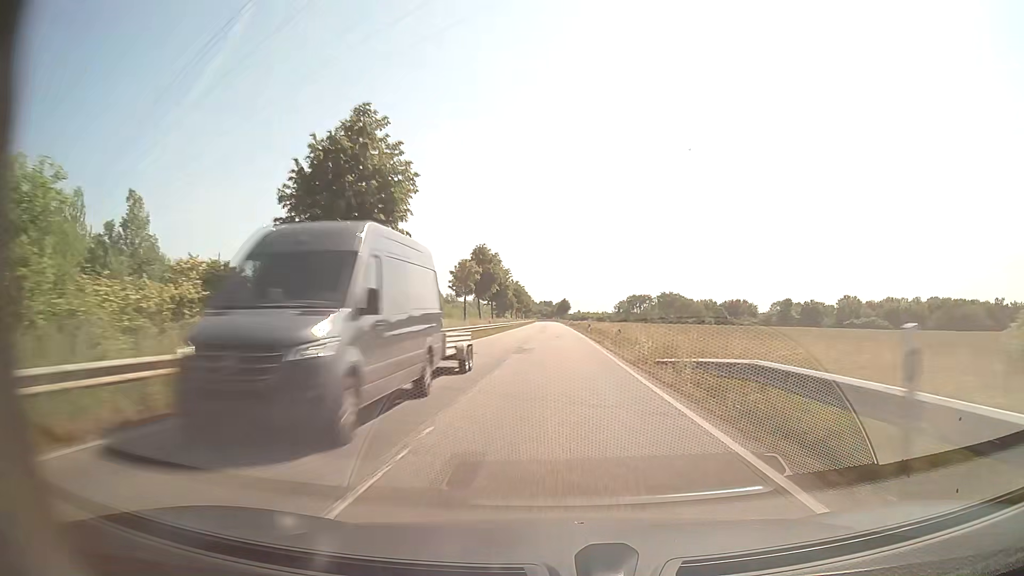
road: secondary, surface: asphalt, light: Day
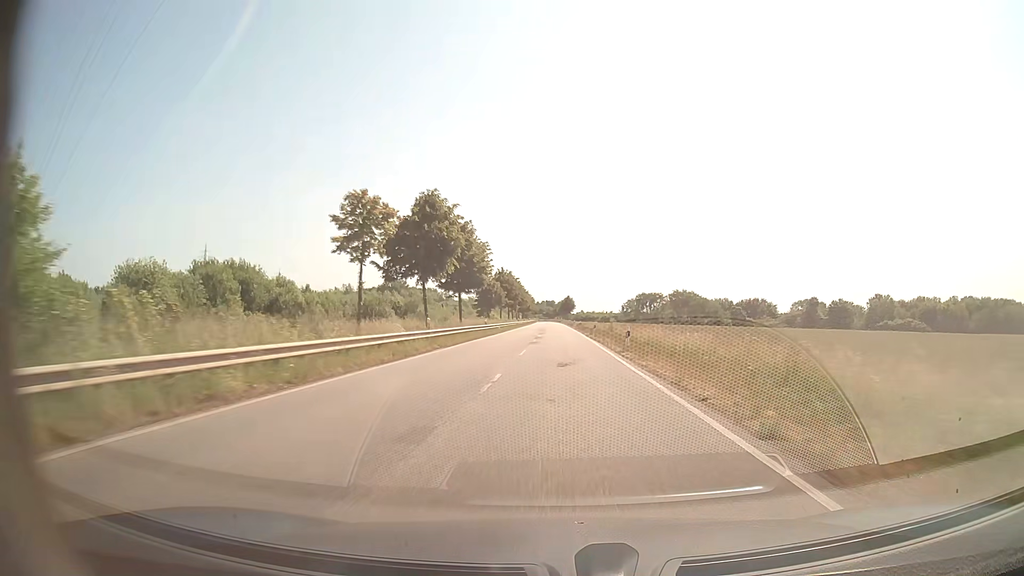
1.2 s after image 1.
(0.0, +28.6) m; 0°
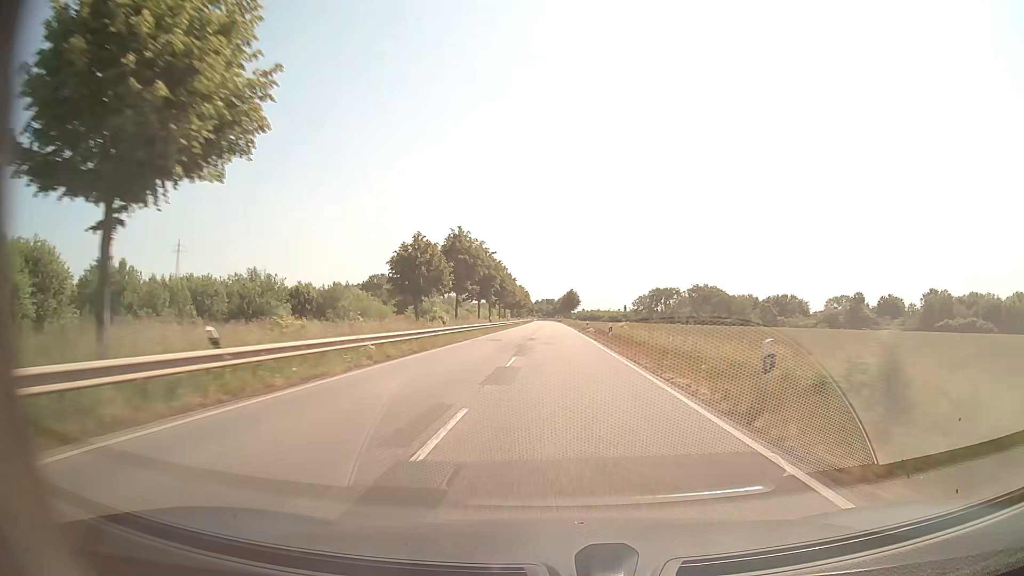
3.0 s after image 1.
(-0.1, +42.9) m; 0°
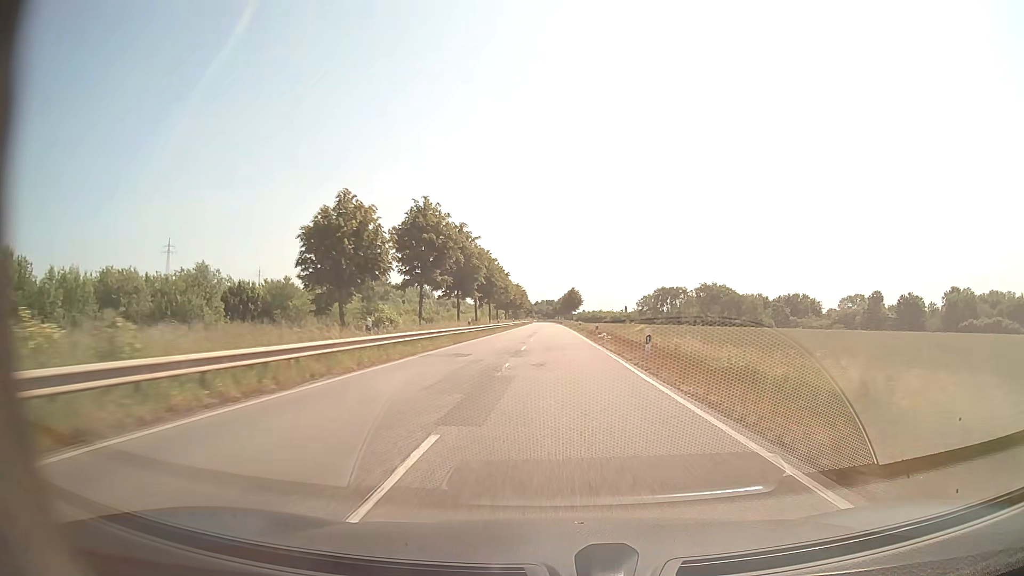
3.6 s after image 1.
(0.0, +14.3) m; 0°
(0, +10) (0, +20) (0, +30) (0, +40) (0, +50) (0, +60) (0, +70) (0, +80) (0, +90) (-1, +100) m
